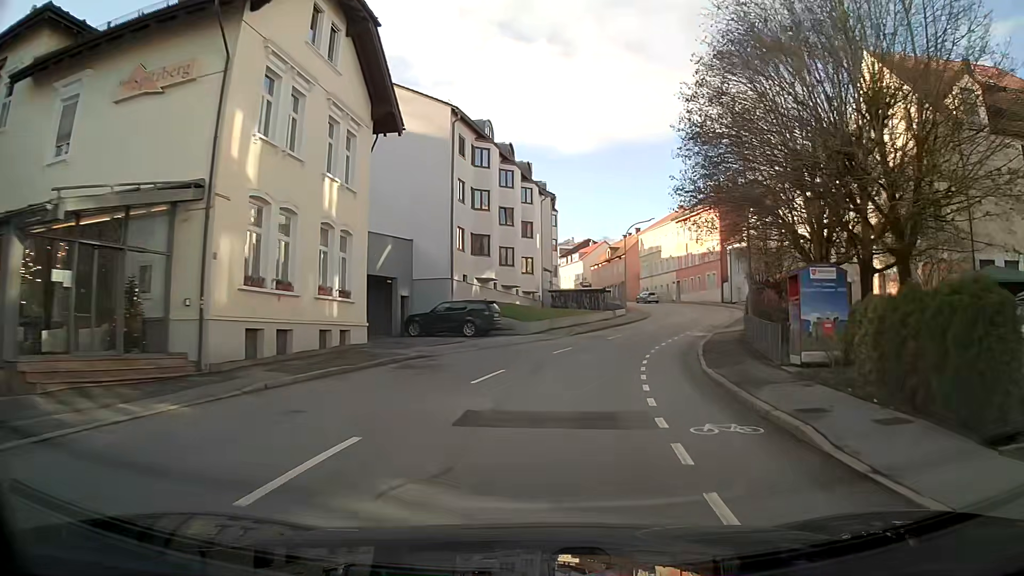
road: tertiary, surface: asphalt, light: Day
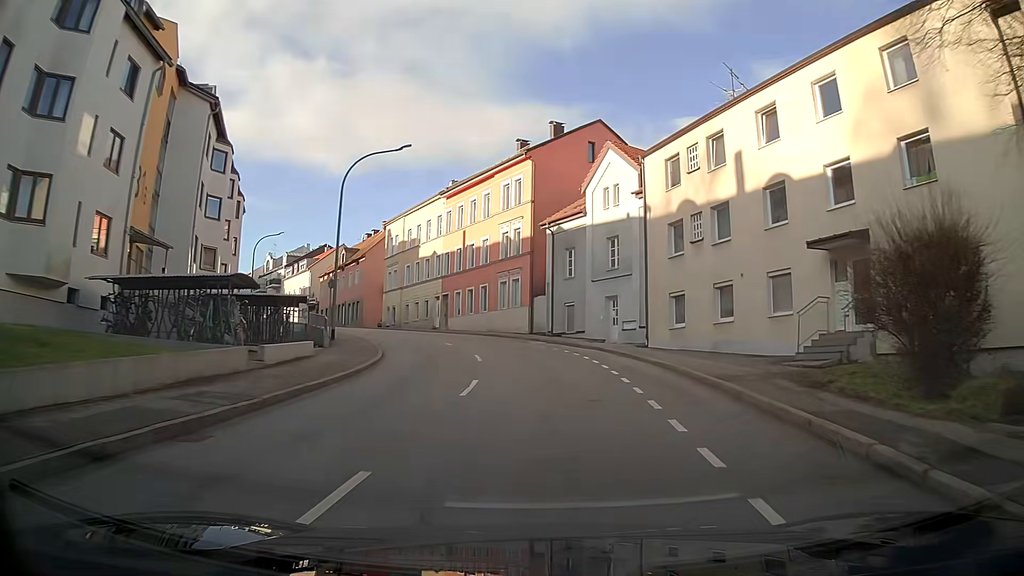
(+6.6, +36.0) m; +20°
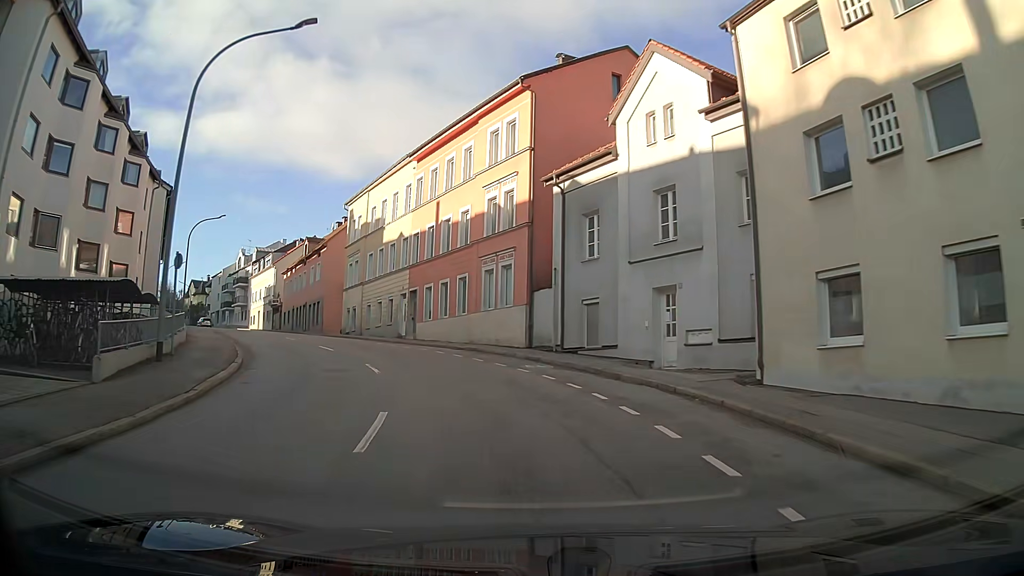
(-0.2, +14.3) m; -3°
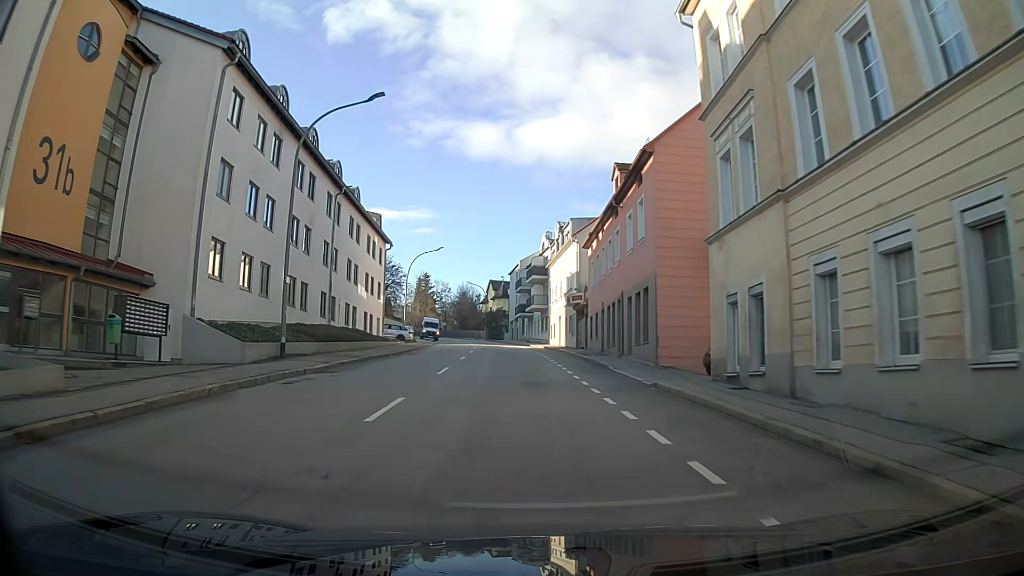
(-9.3, +33.3) m; -28°
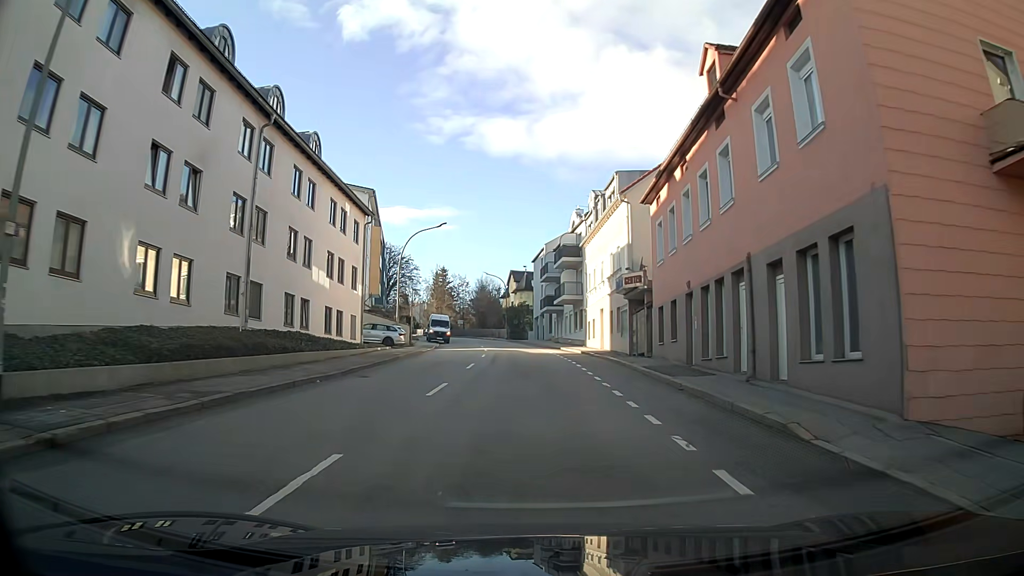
(-0.2, +14.5) m; -2°
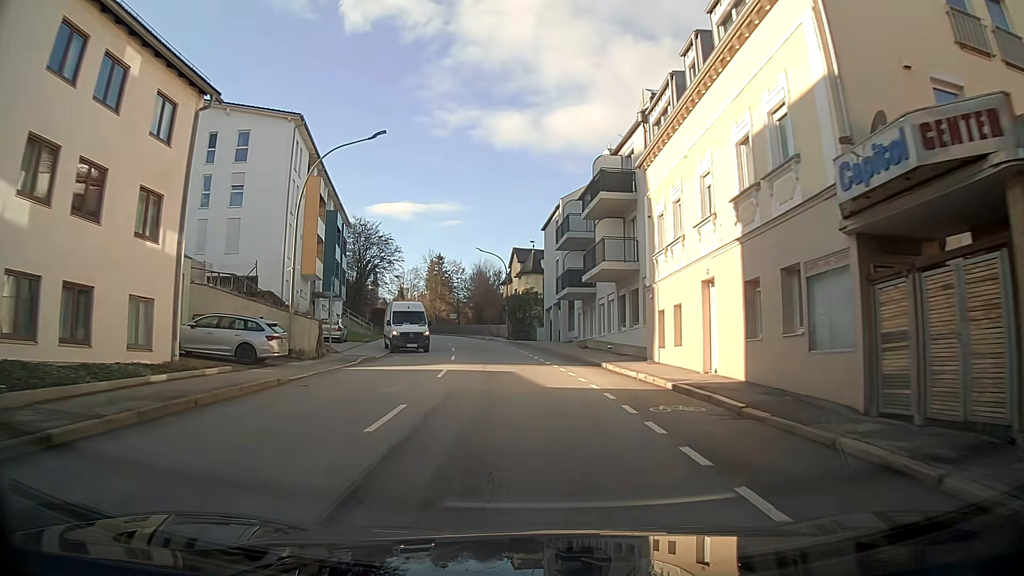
(-0.4, +23.0) m; -2°
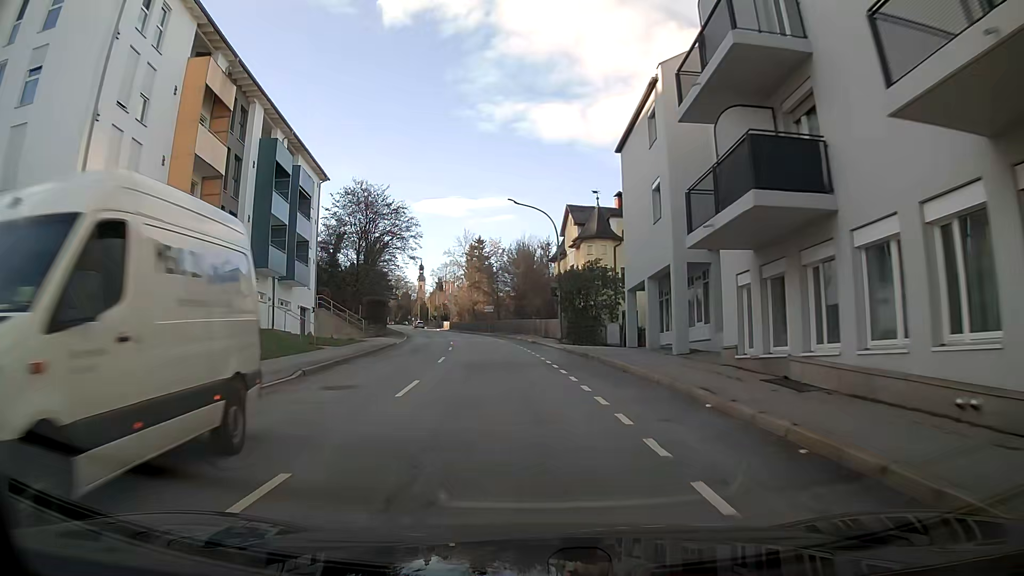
(-0.8, +23.8) m; -5°
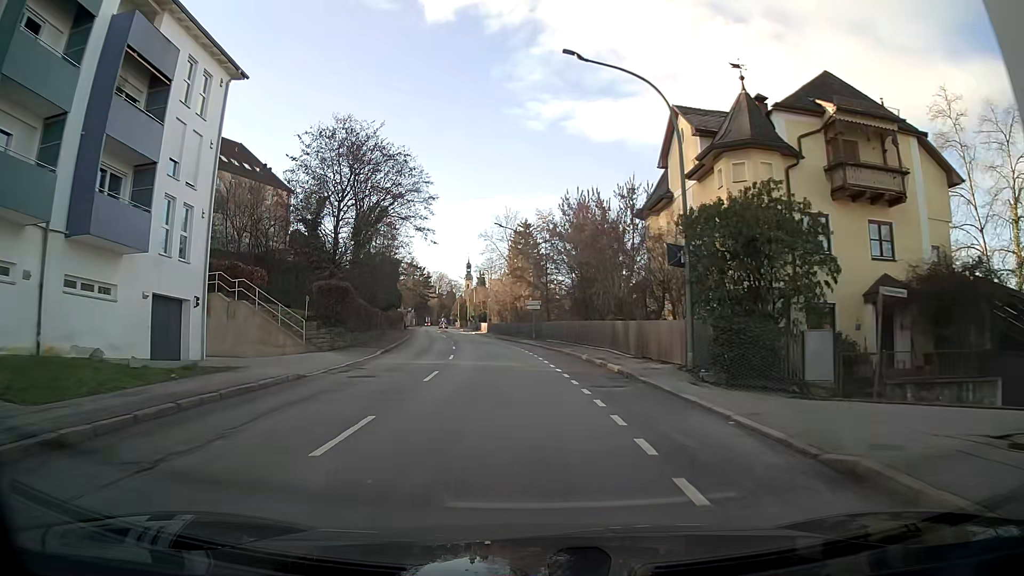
(-1.0, +23.7) m; -5°
(0, +10) (-1, +20) (-1, +30) (-2, +40) (-3, +50) (-5, +60) (-6, +70) (-7, +80) (-8, +90) (-9, +99) m
